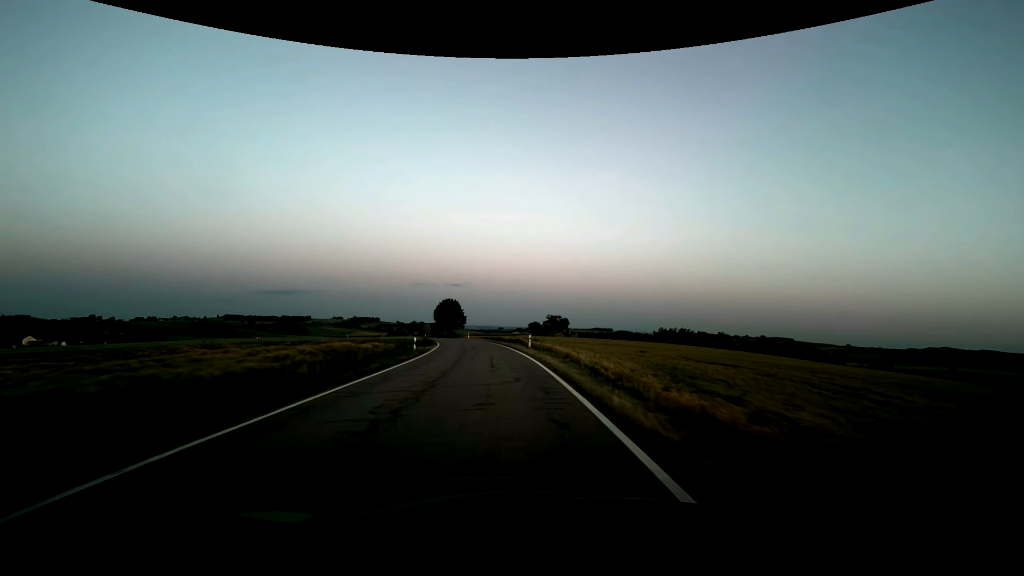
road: tertiary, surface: asphalt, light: Dusk
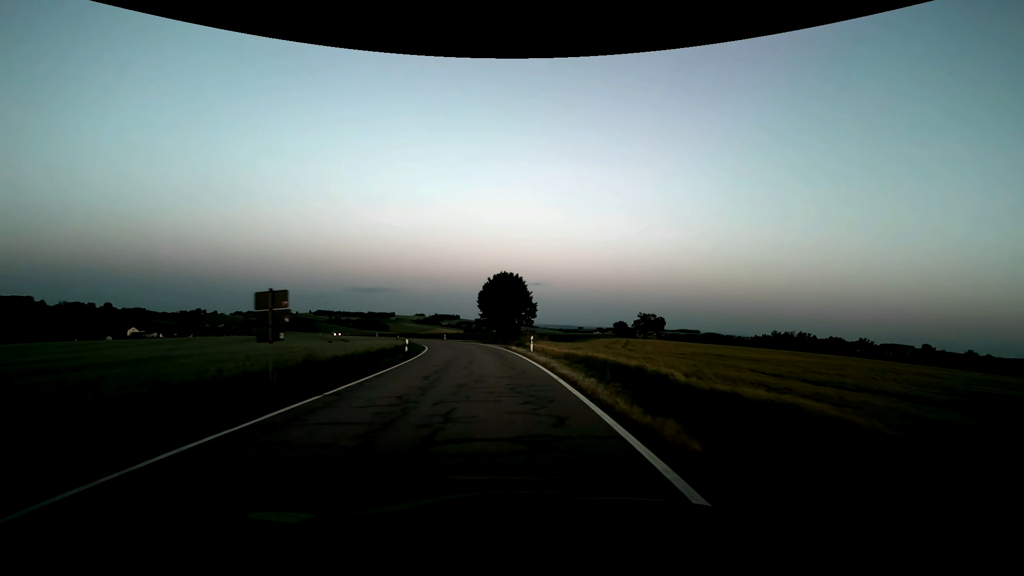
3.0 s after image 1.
(-4.1, +53.8) m; -9°
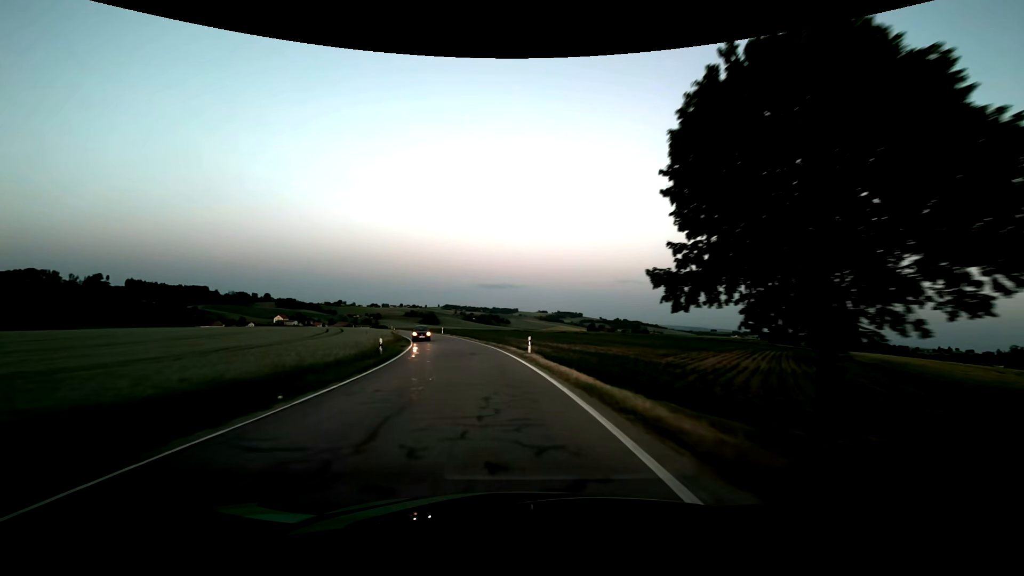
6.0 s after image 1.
(-5.4, +53.8) m; -14°
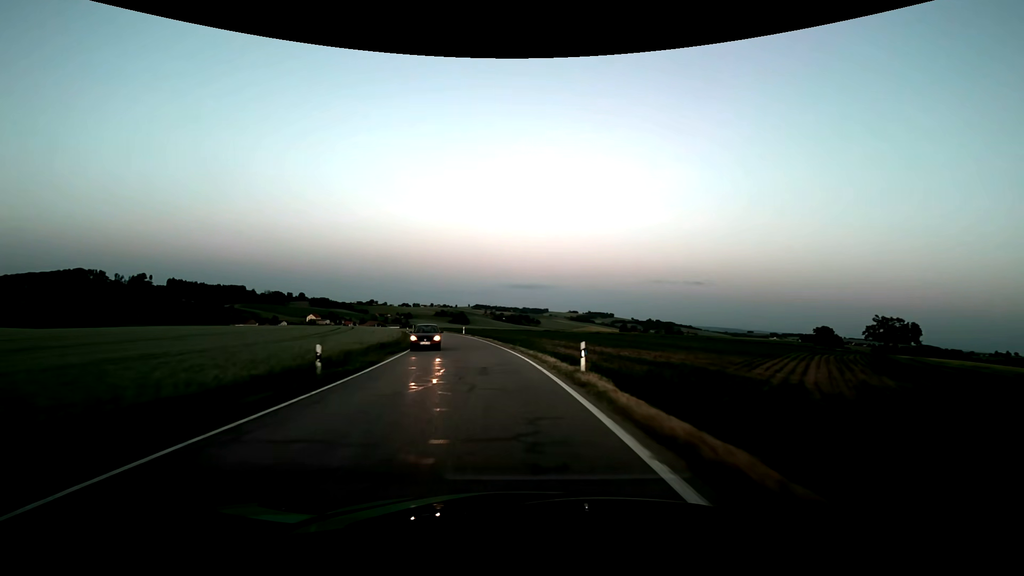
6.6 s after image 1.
(-0.3, +10.8) m; -3°
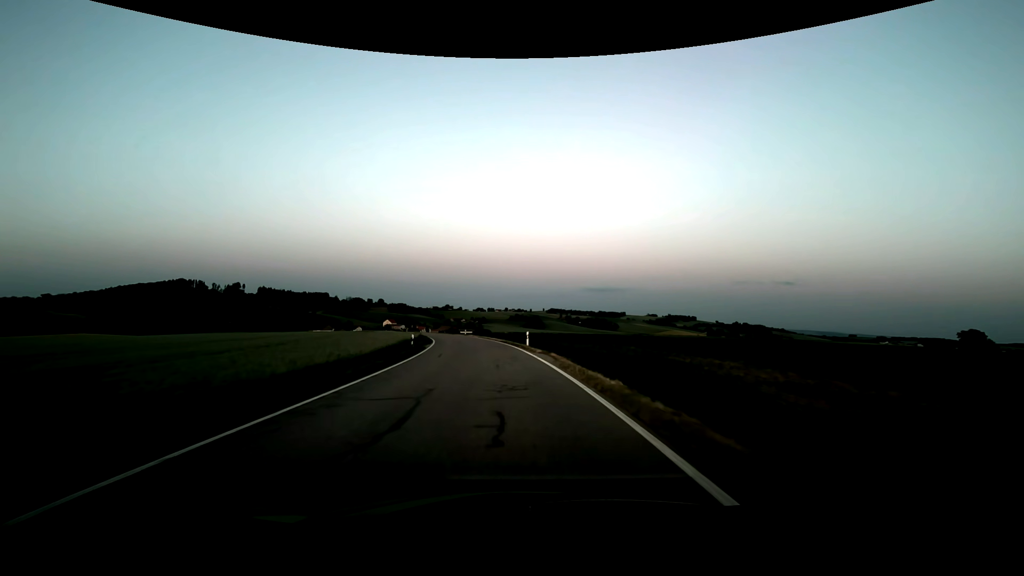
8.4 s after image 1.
(-2.5, +32.5) m; -9°
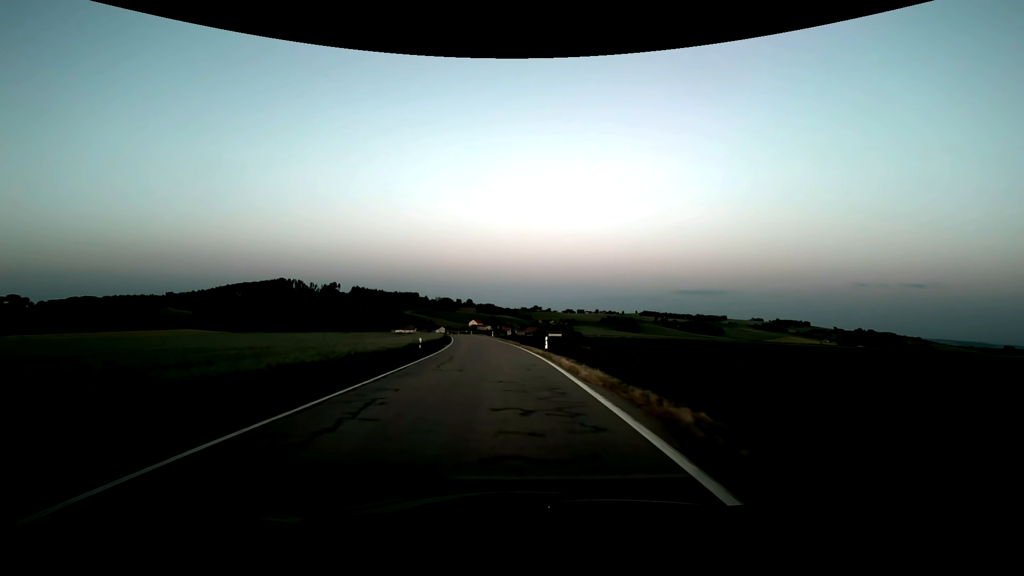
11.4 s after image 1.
(-4.9, +53.7) m; -10°
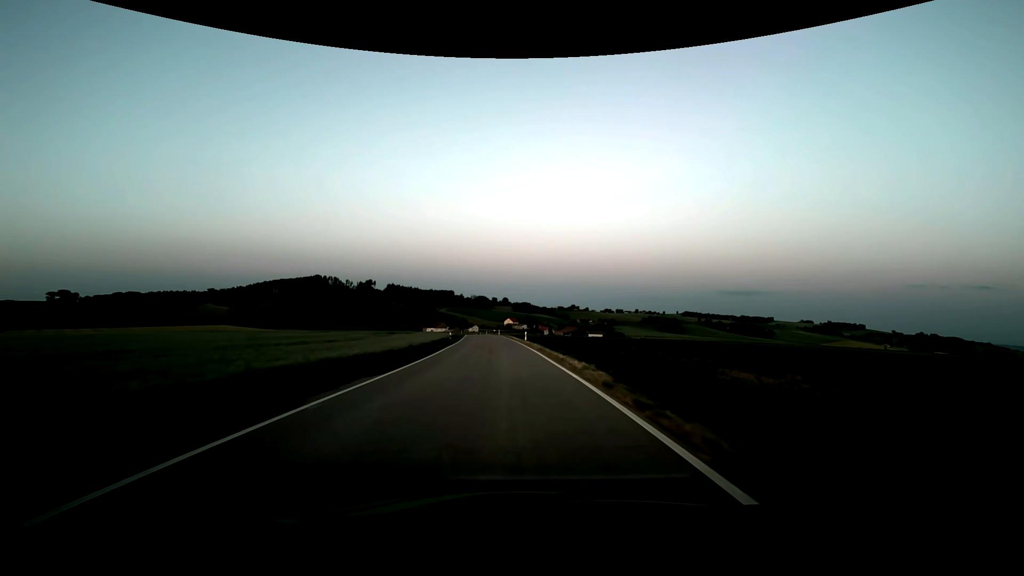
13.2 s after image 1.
(-1.2, +32.4) m; -4°
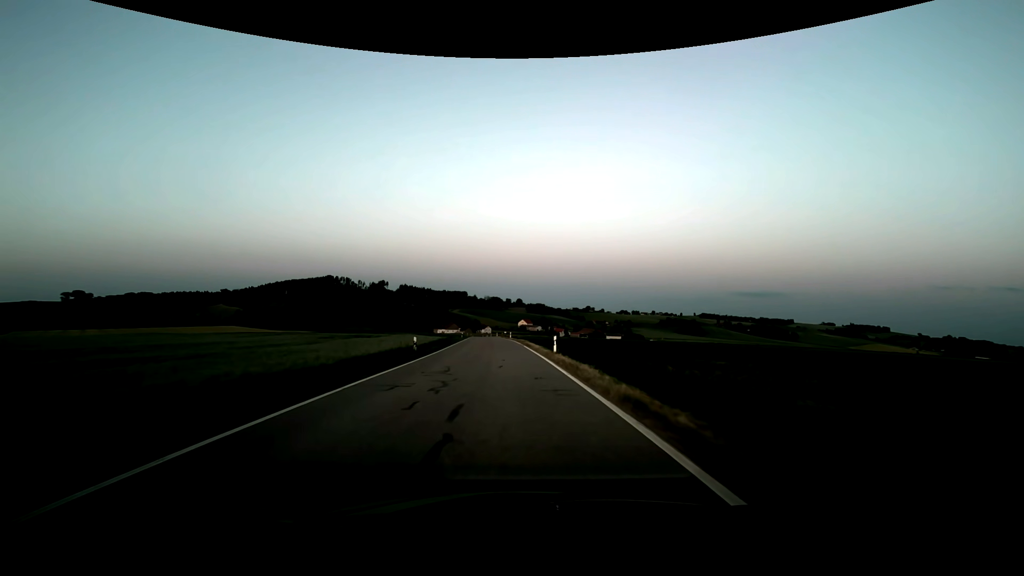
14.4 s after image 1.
(-0.4, +21.6) m; -2°
(0, +10) (0, +20) (0, +30) (-1, +40) (-1, +50) (-2, +60) (-3, +70) (-4, +80) (-4, +90) (-5, +100) m
